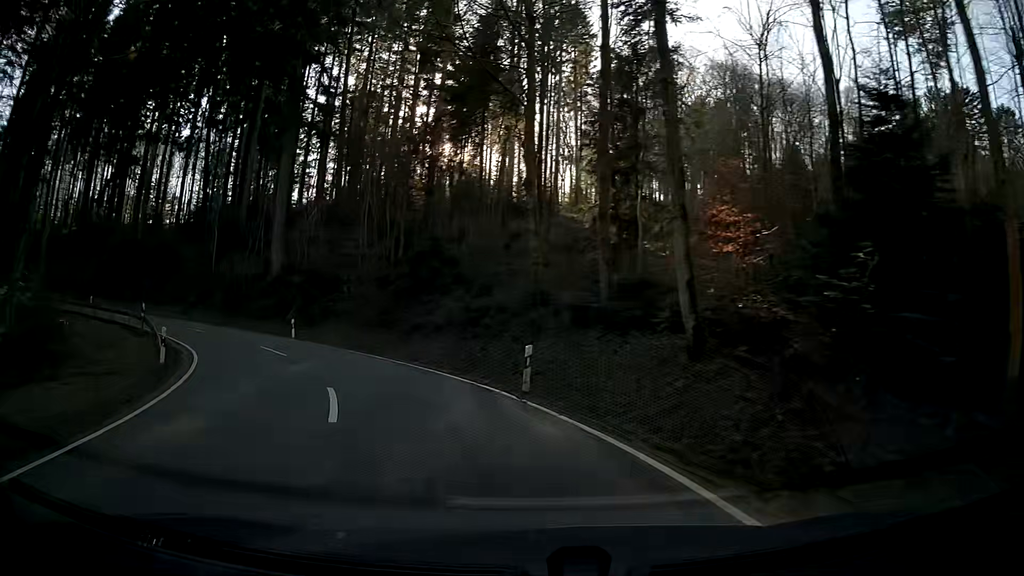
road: secondary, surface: asphalt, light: Day
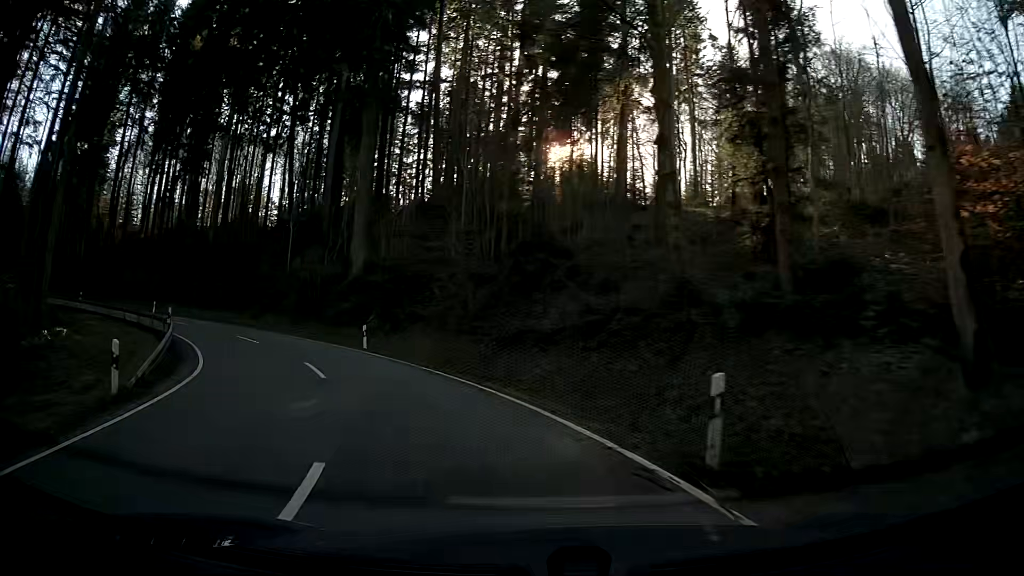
(-0.5, +6.5) m; -10°
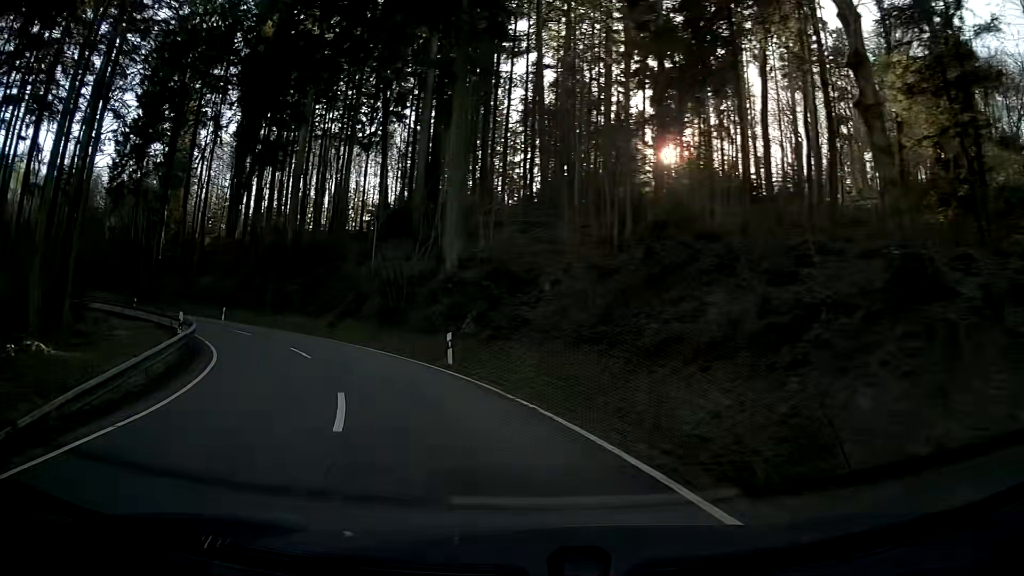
(-0.6, +6.5) m; -10°
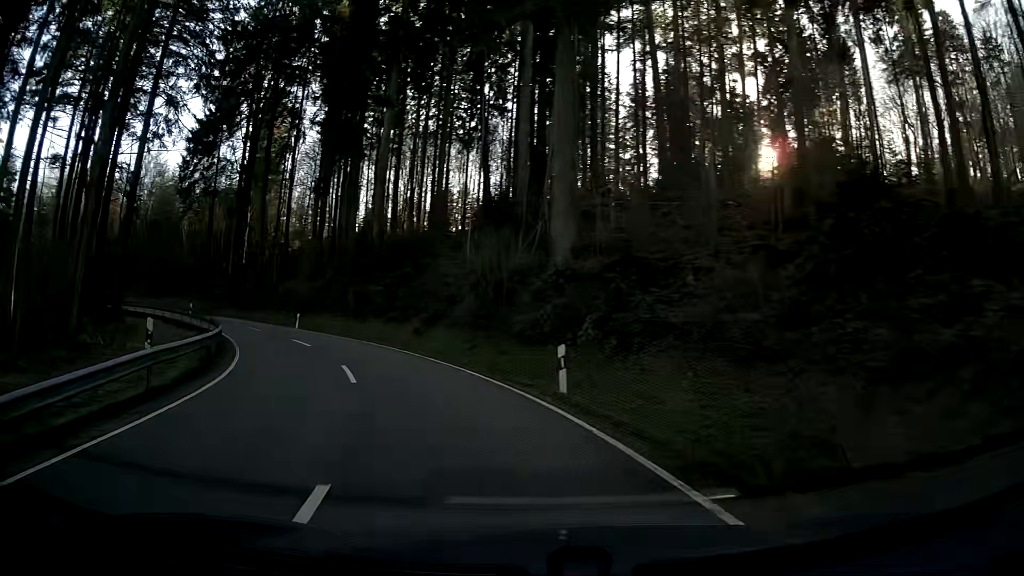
(-0.5, +6.6) m; -9°
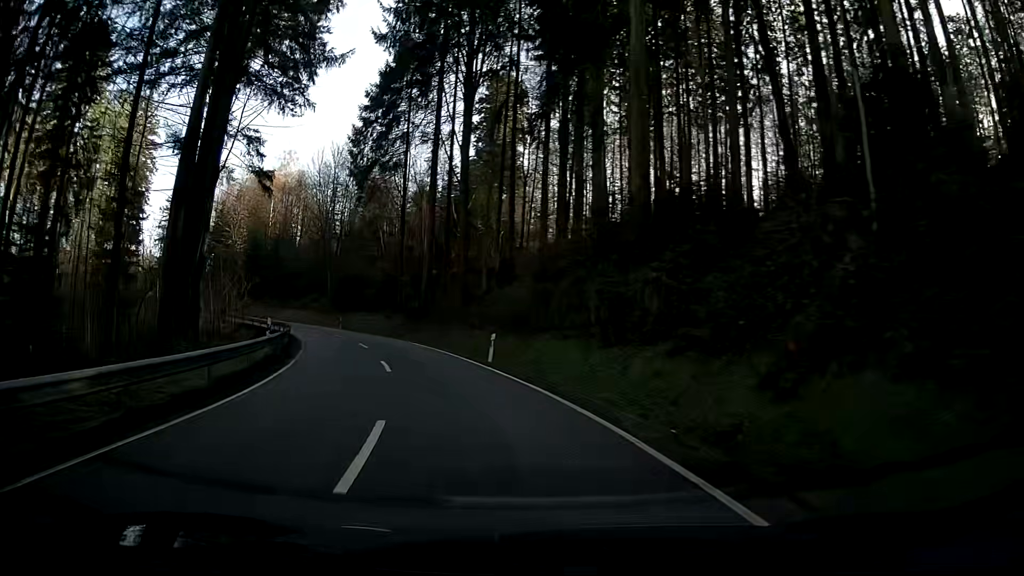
(-4.1, +20.3) m; -21°
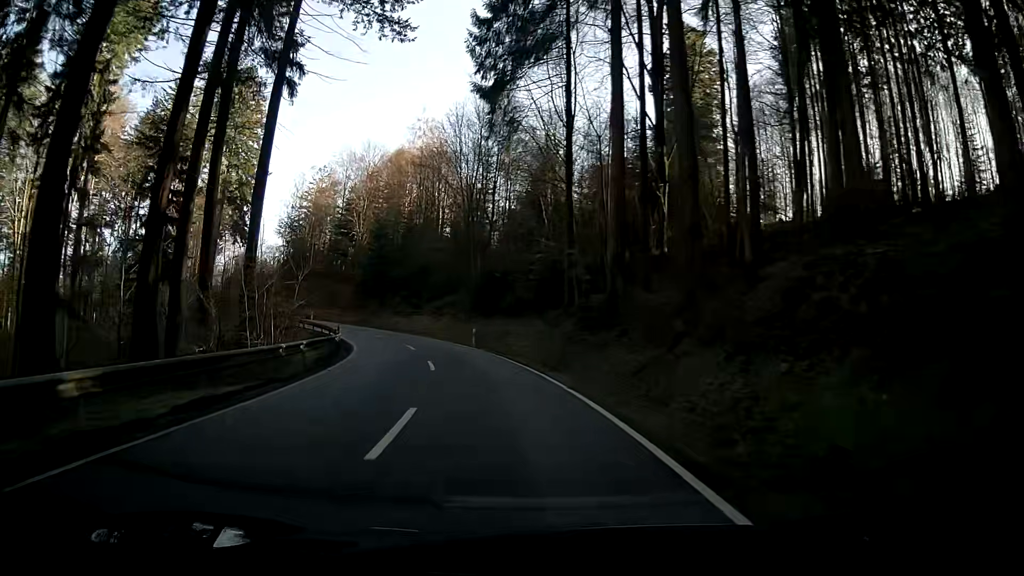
(-3.3, +22.8) m; -15°
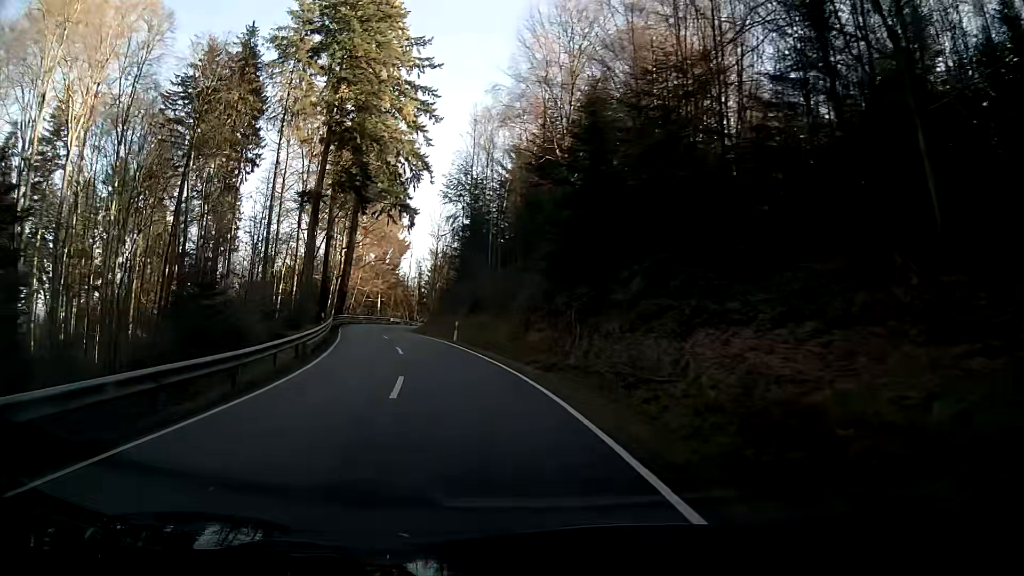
(-8.4, +43.0) m; -23°
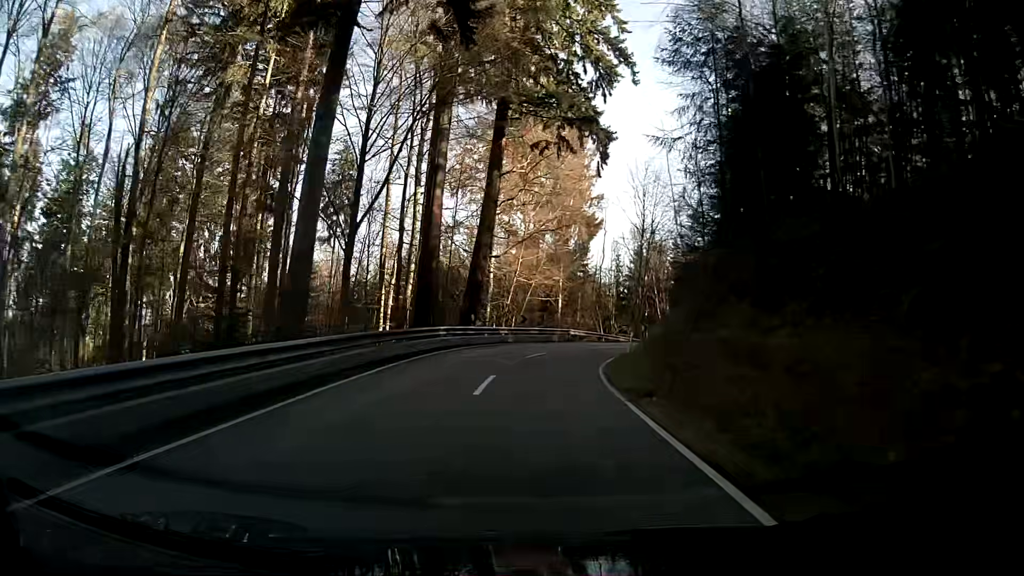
(-5.6, +35.6) m; -13°
